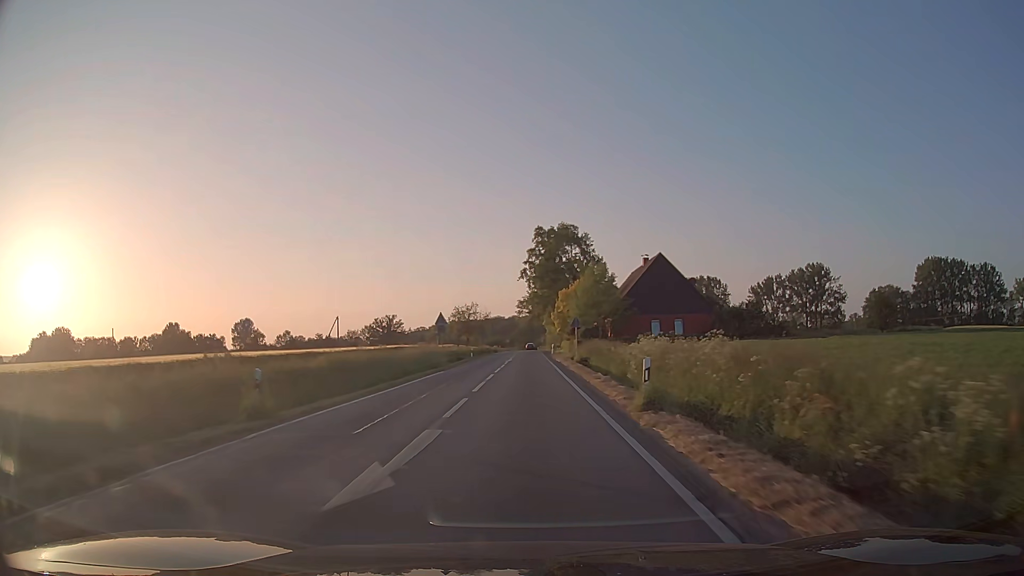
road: secondary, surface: asphalt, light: Day
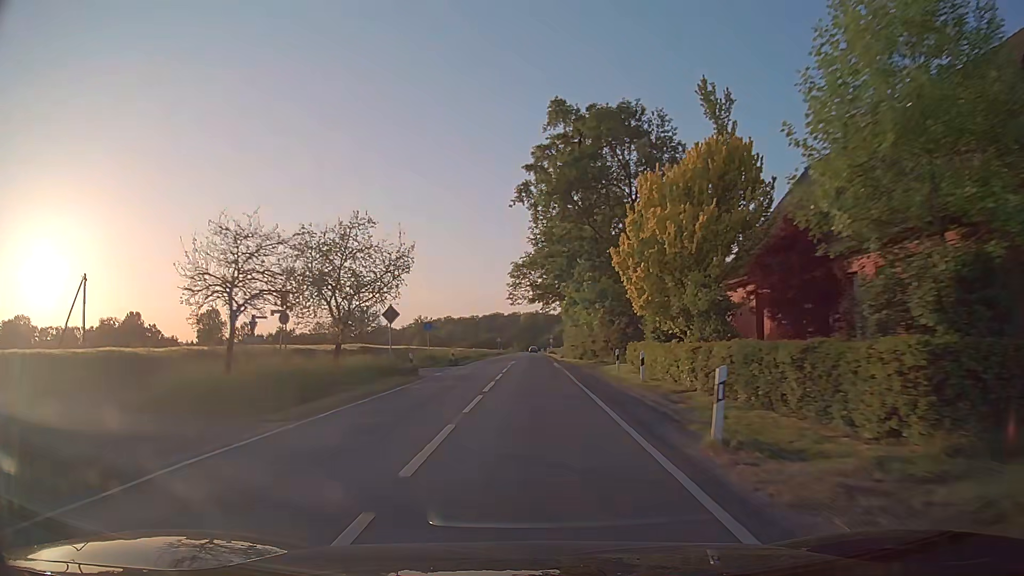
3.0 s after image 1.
(-0.1, +56.4) m; 0°
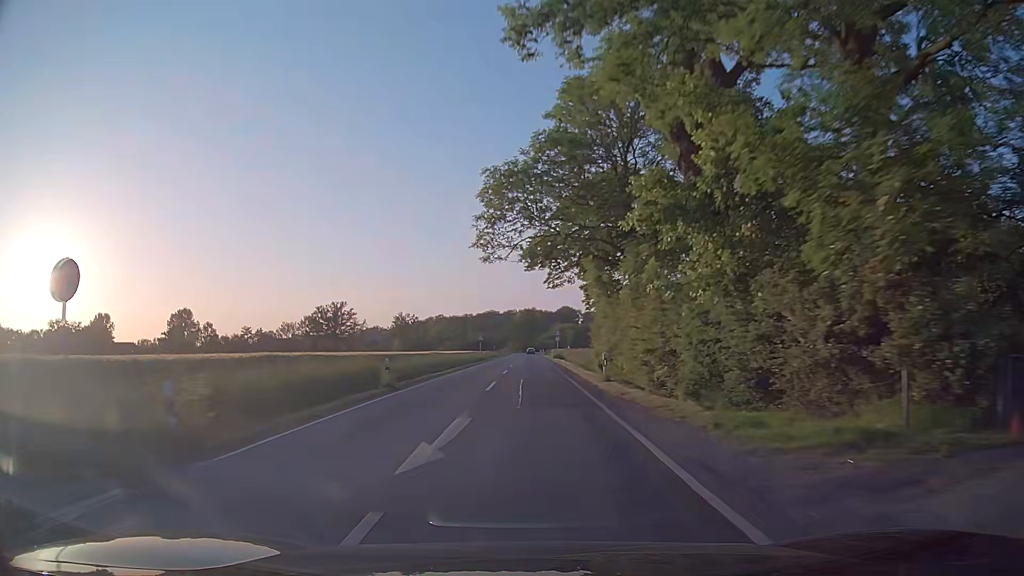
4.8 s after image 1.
(+0.1, +34.2) m; 0°
